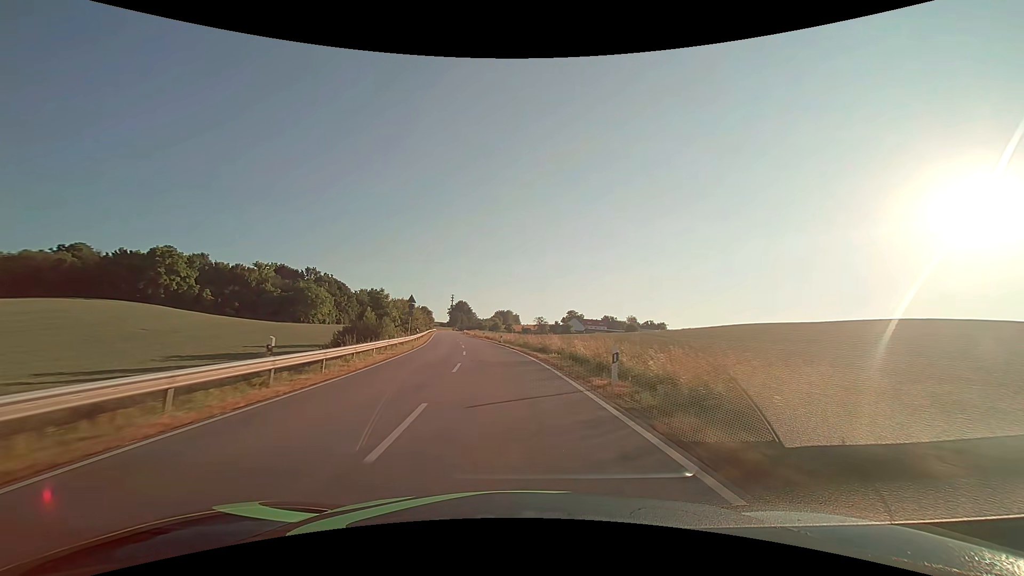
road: secondary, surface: asphalt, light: Day
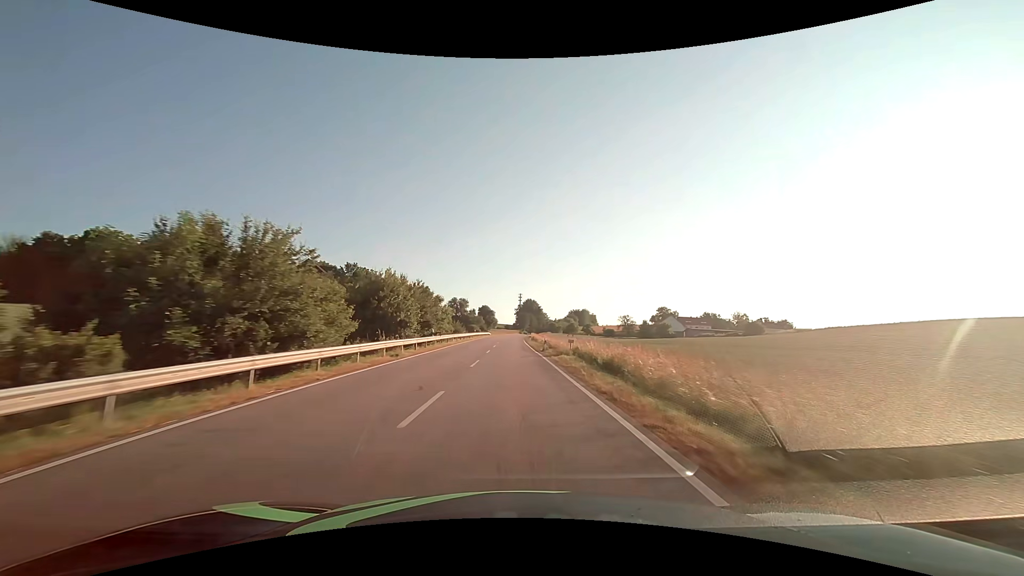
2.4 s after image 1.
(-4.5, +54.6) m; -8°
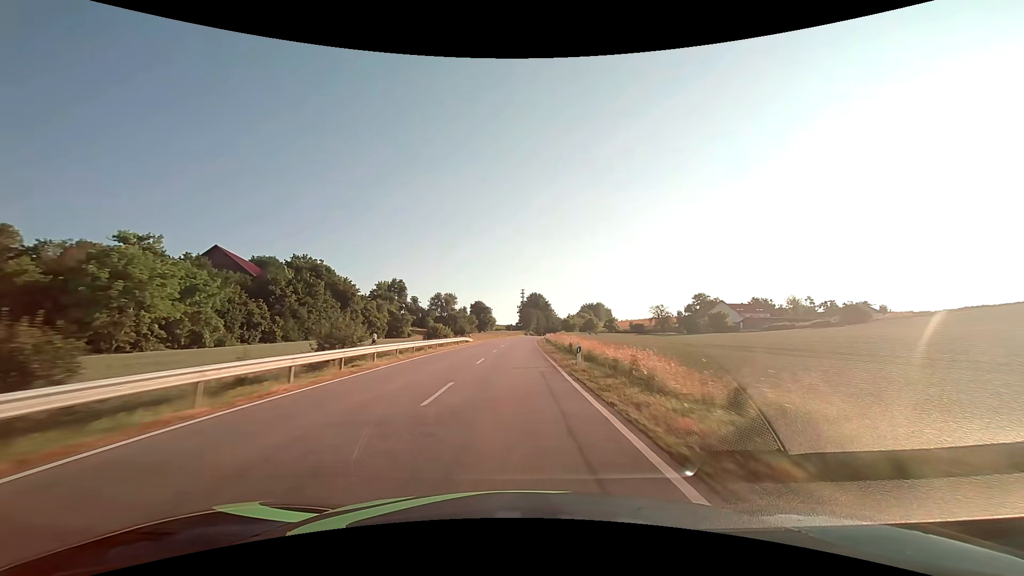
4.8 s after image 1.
(-0.5, +58.4) m; 0°
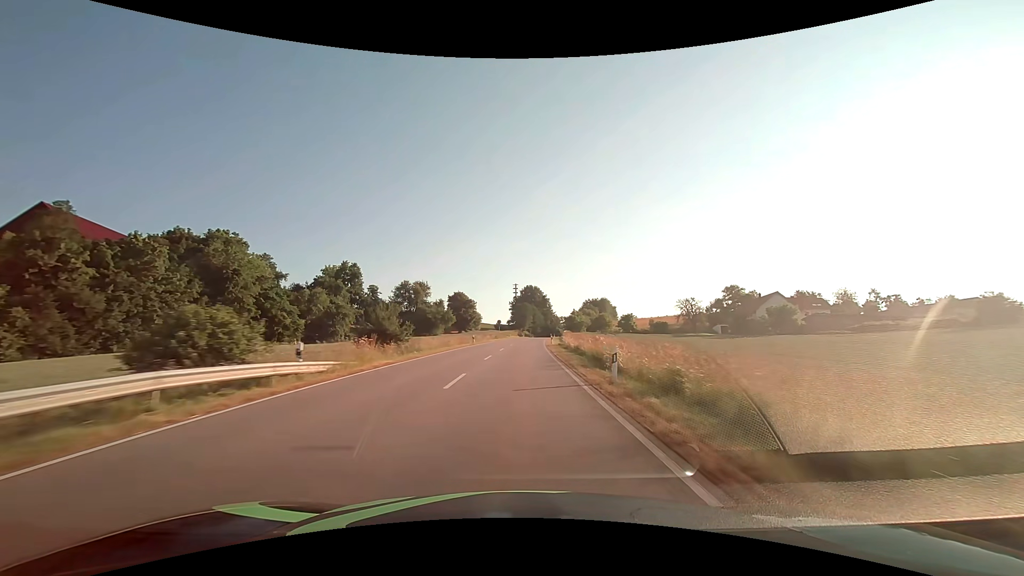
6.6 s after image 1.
(+0.1, +45.6) m; +1°
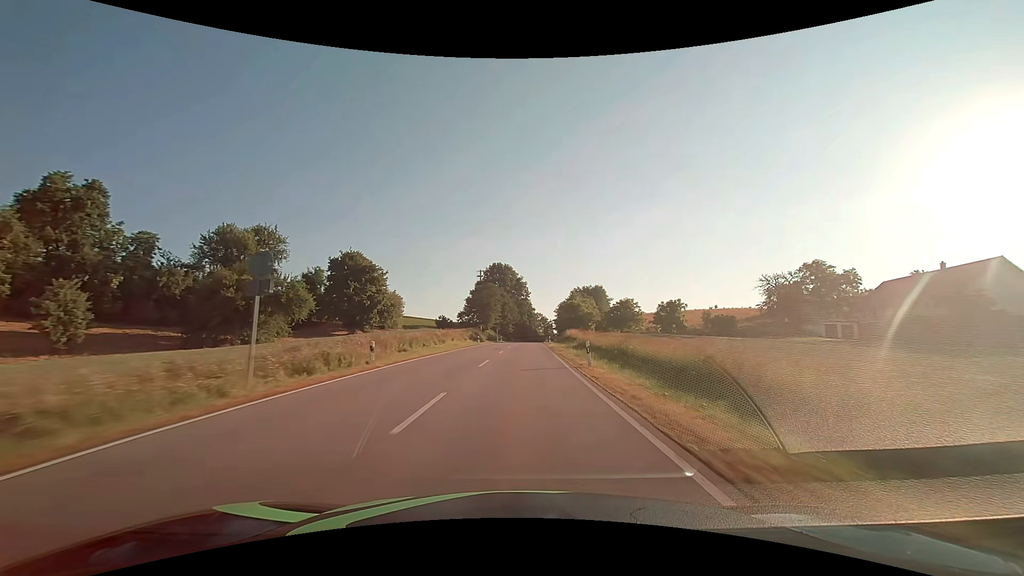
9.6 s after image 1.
(+2.3, +77.5) m; +3°
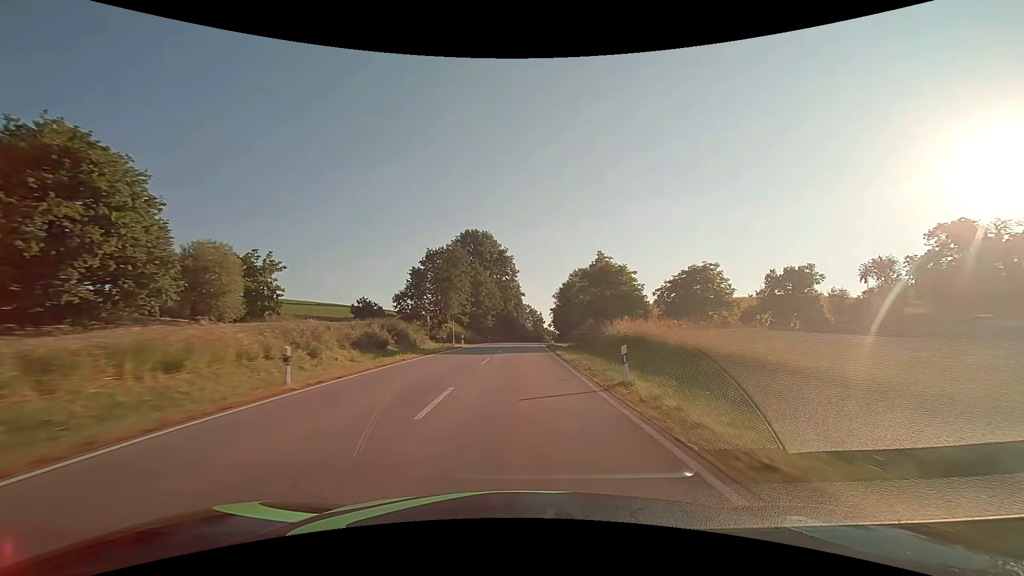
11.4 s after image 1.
(+0.7, +47.0) m; +1°
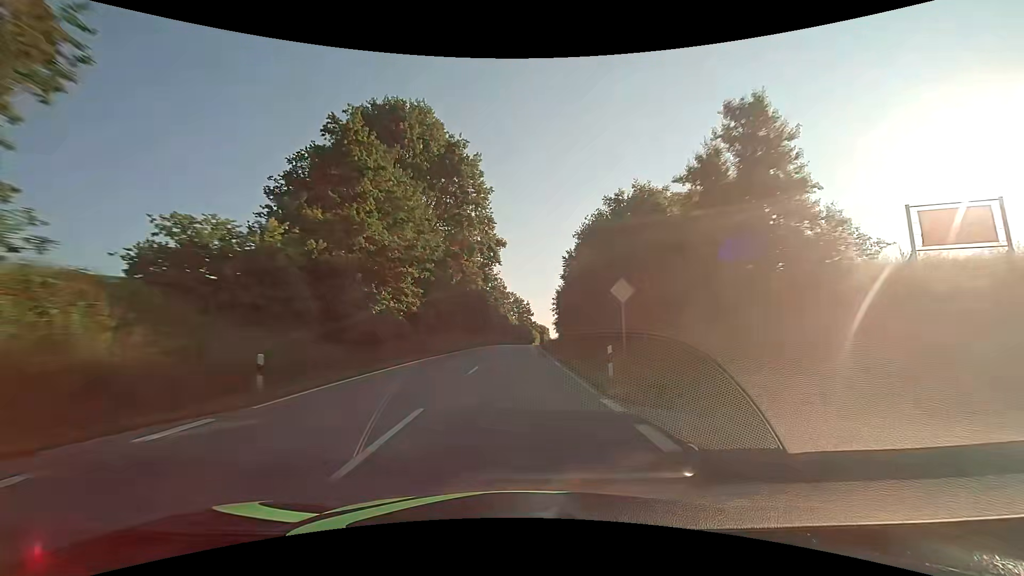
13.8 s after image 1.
(+1.3, +63.1) m; +2°
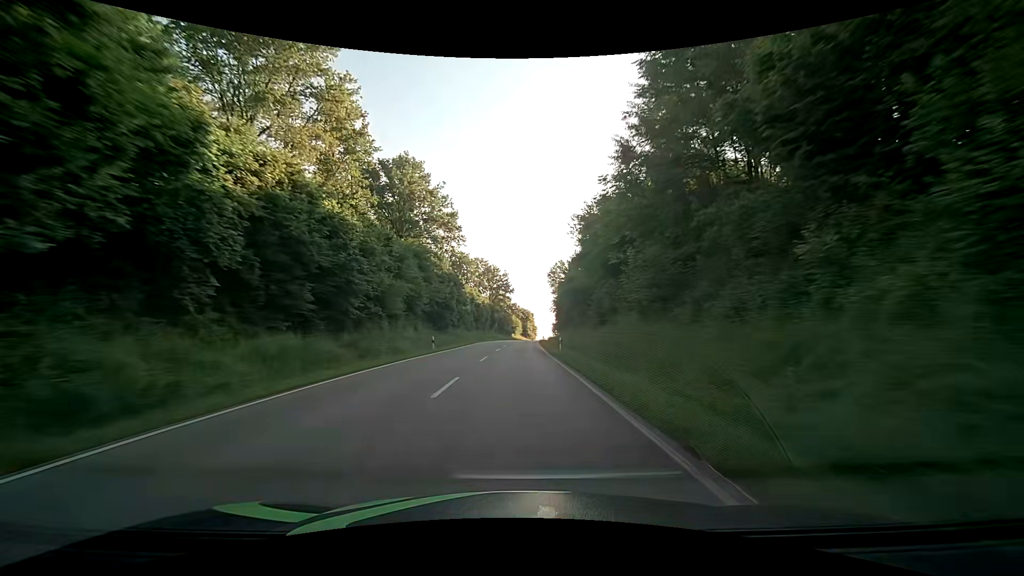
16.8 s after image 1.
(+1.3, +79.3) m; +3°
(0, +10) (0, +20) (0, +30) (0, +40) (0, +50) (0, +60) (+1, +70) (+1, +80) (+1, +90) (+2, +100) m
